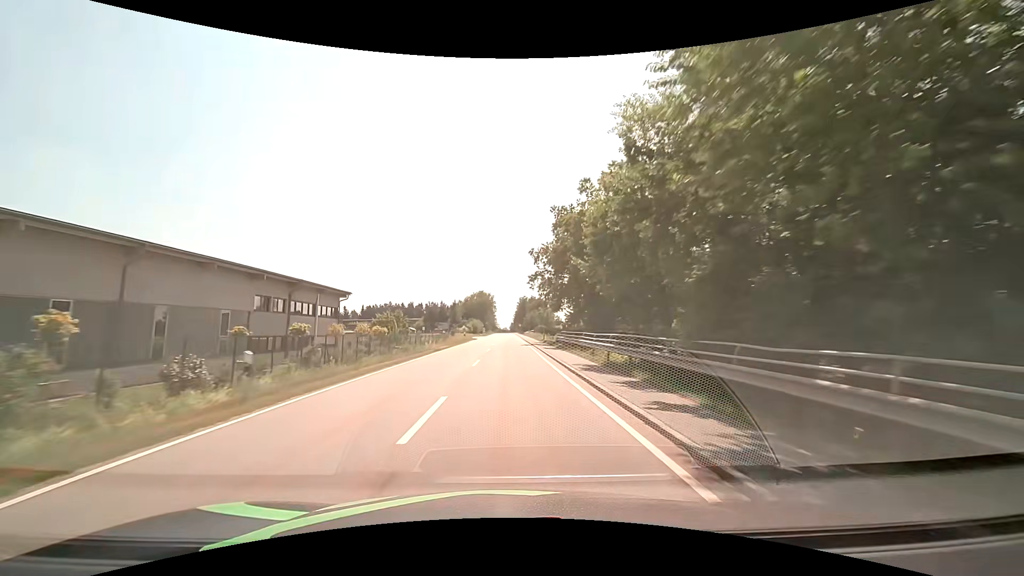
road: tertiary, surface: asphalt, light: Day
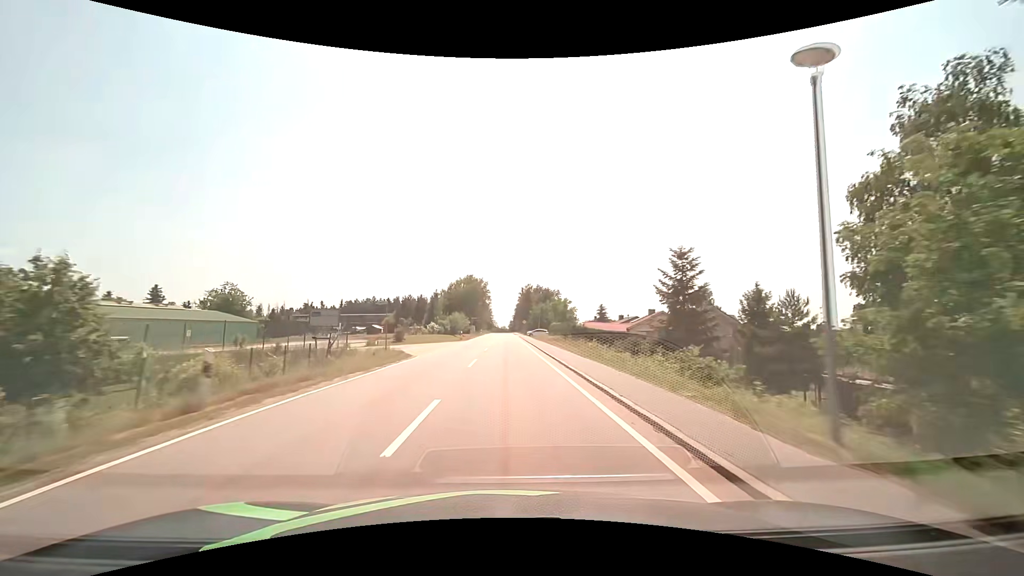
(0.0, +49.4) m; 0°
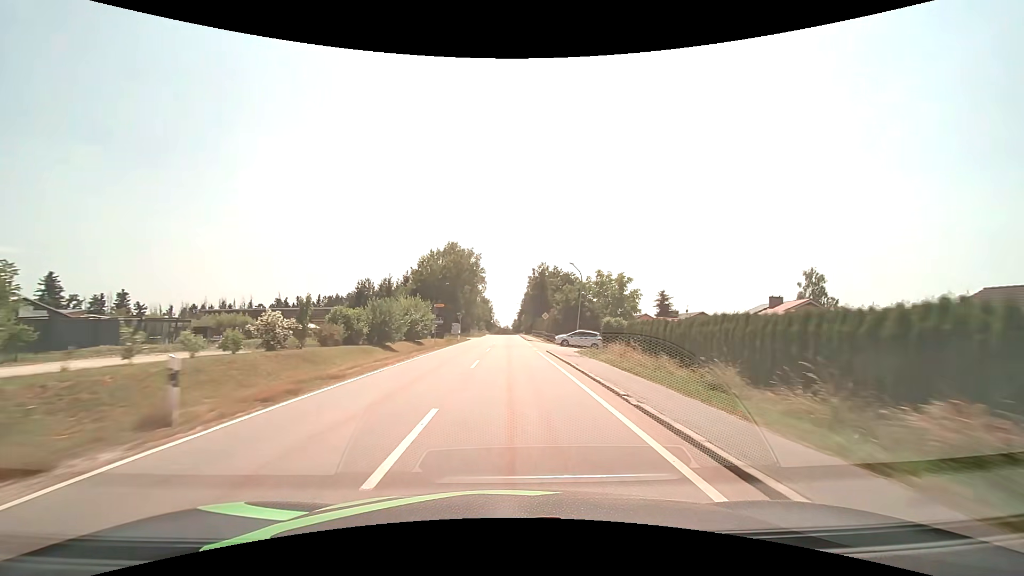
(-0.5, +49.8) m; -1°
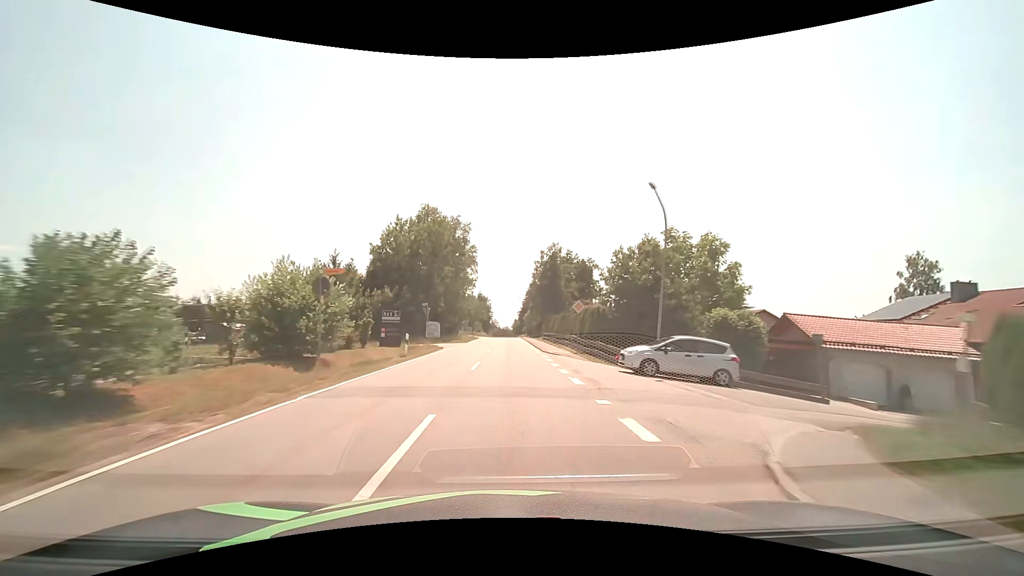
(0.0, +25.0) m; 0°
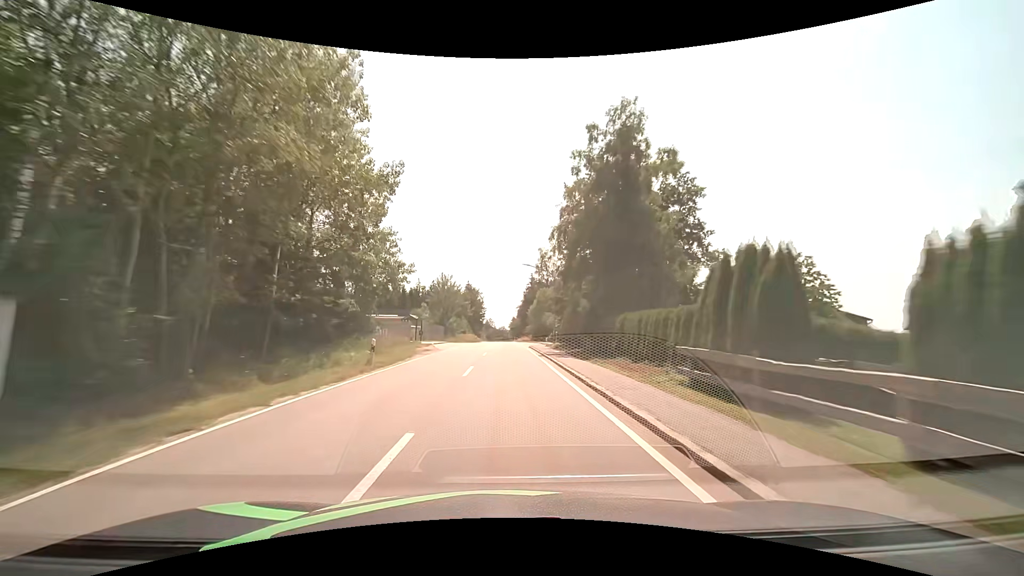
(+0.2, +50.0) m; 0°
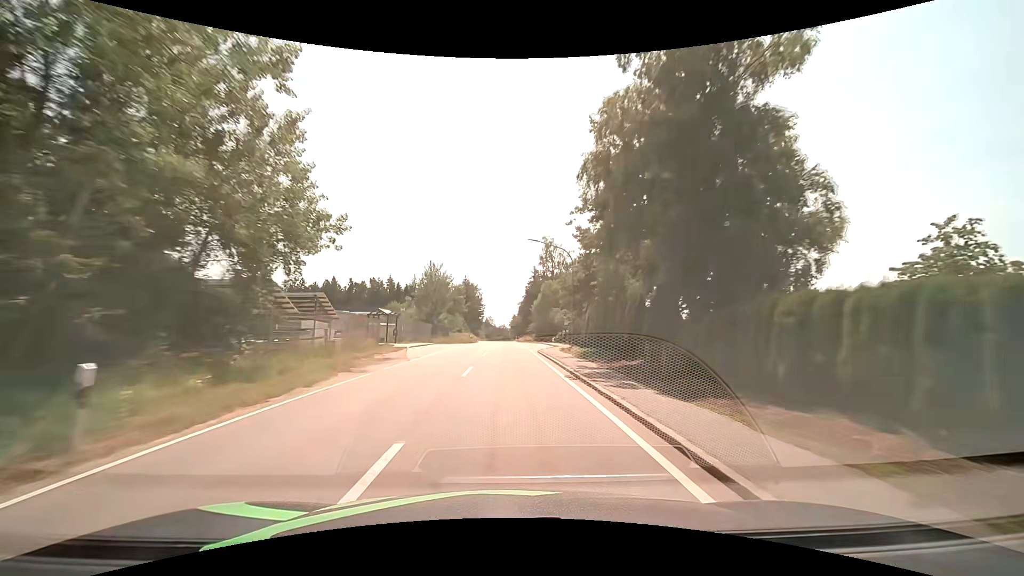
(0.0, +12.5) m; 0°
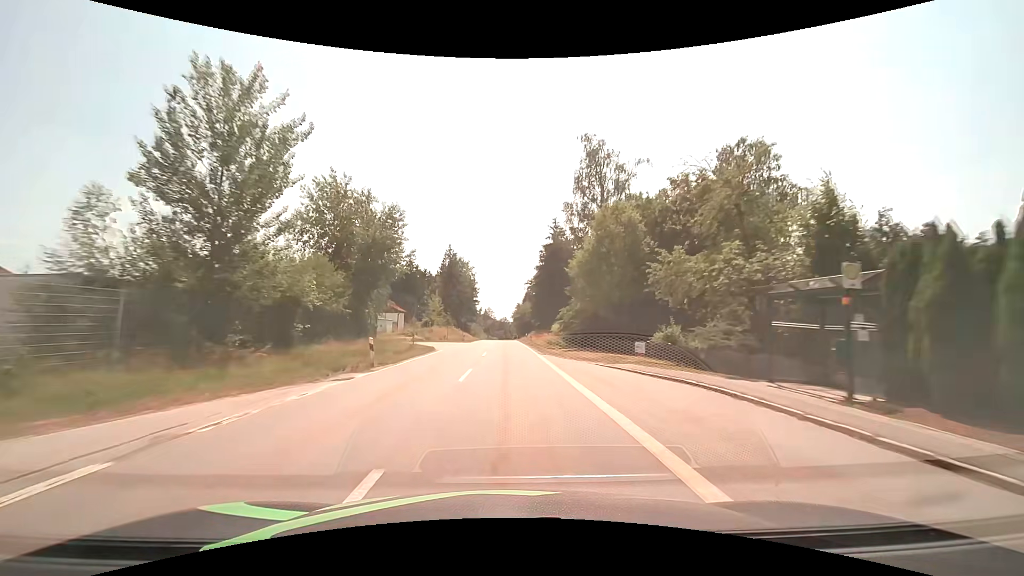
(-0.3, +50.3) m; -1°
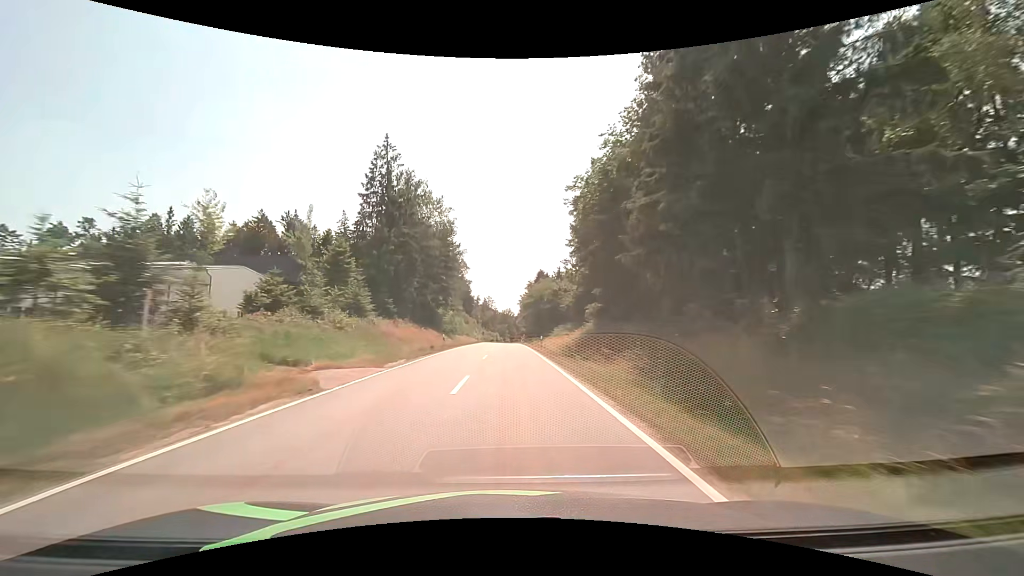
(0.0, +63.1) m; 0°
(0, +10) (0, +20) (0, +30) (0, +40) (0, +50) (0, +60) (0, +70) (0, +80) (0, +90) (0, +100) m
